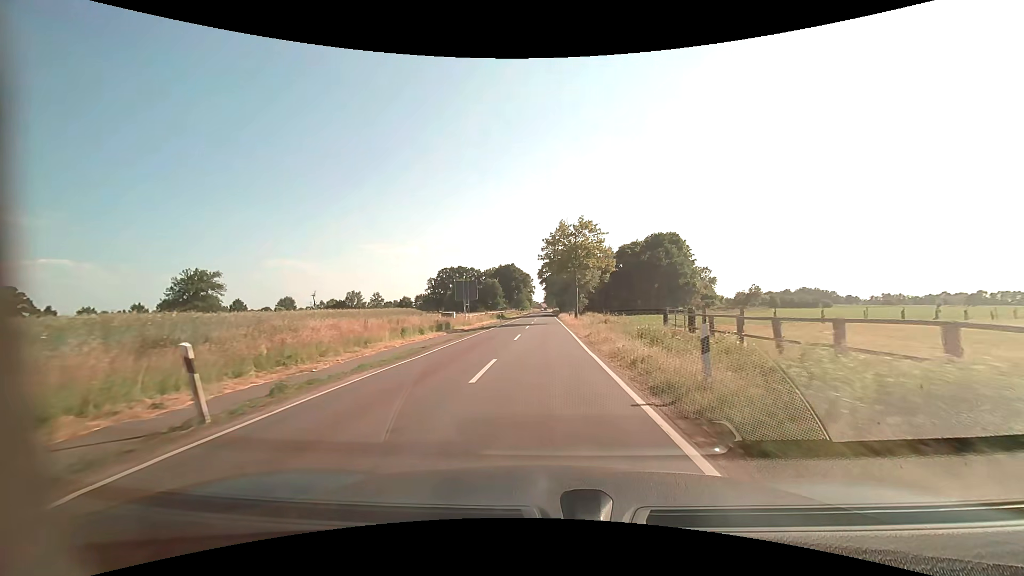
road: tertiary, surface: asphalt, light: Day
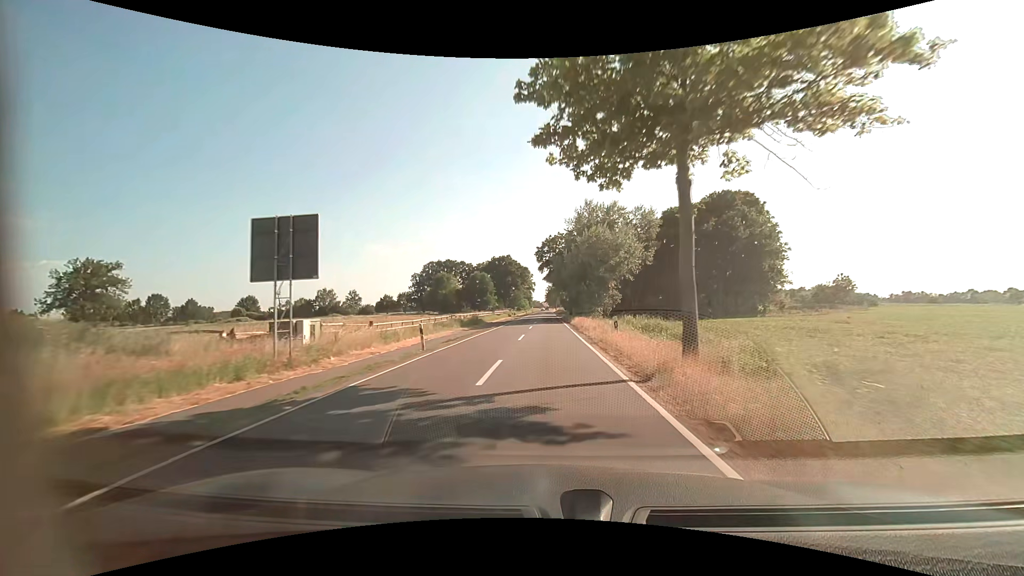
(0.0, +37.0) m; 0°
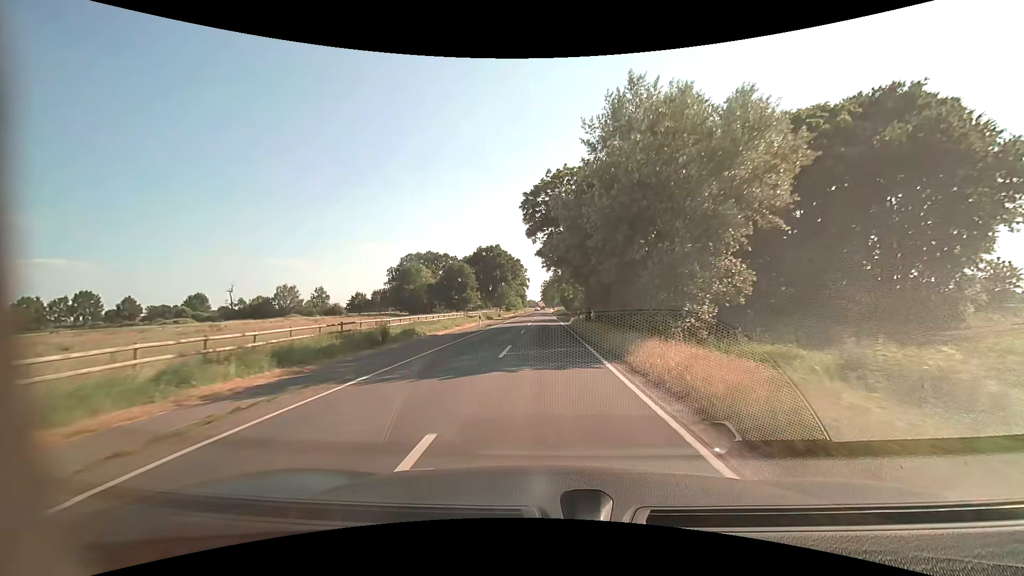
(+0.1, +32.0) m; 0°
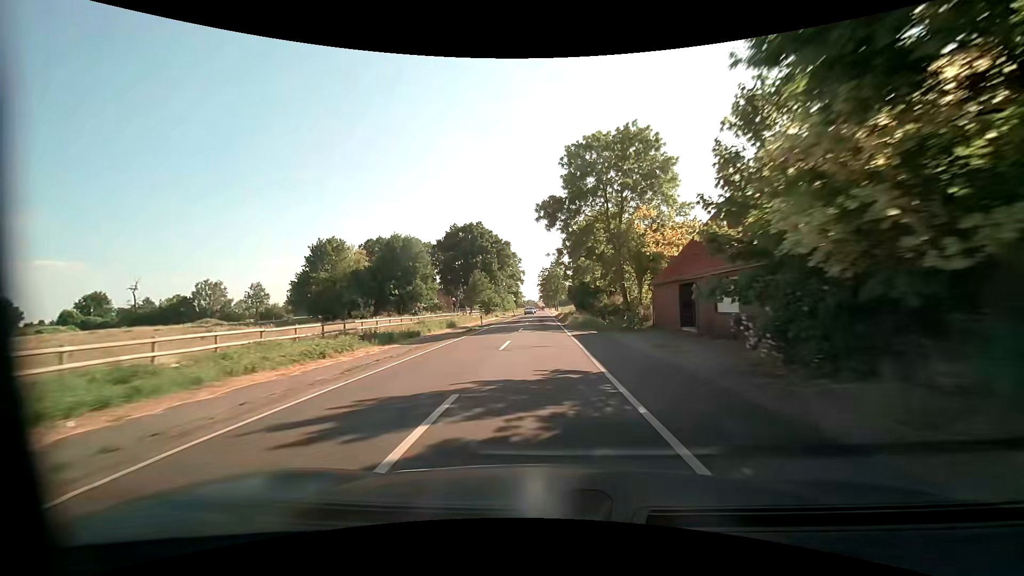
(+0.1, +46.5) m; 0°
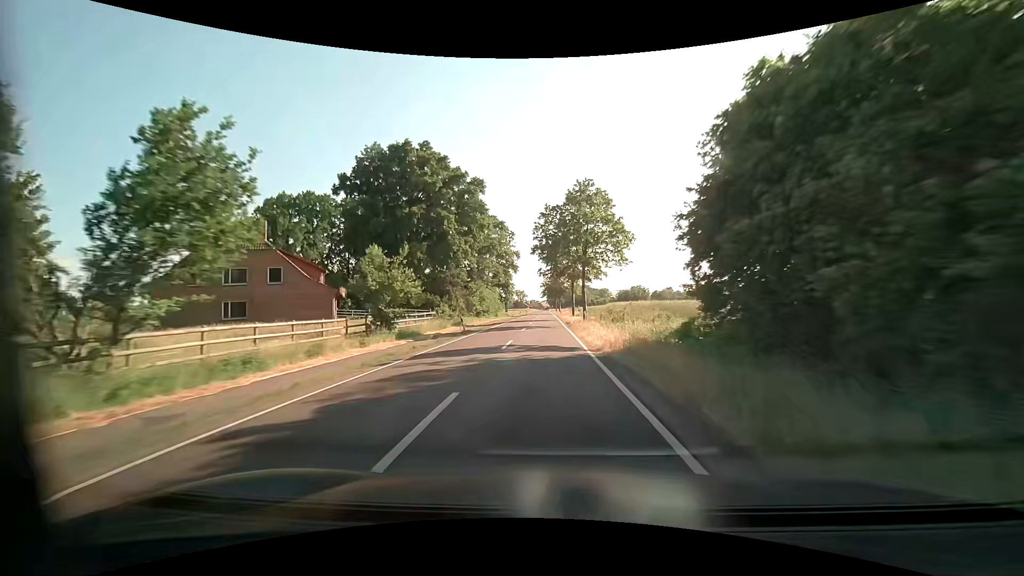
(-0.3, +60.9) m; -1°
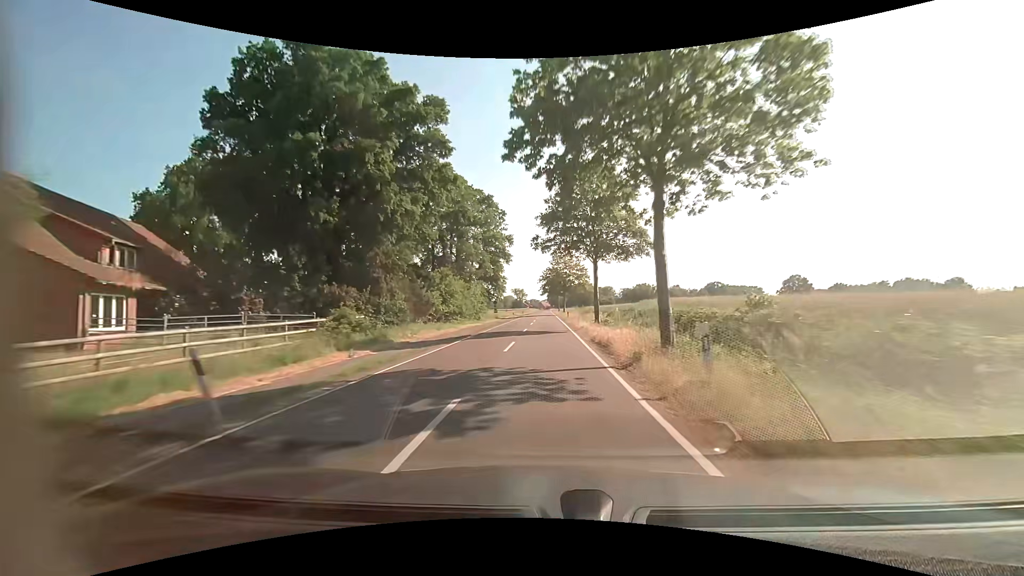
(+0.2, +24.8) m; +1°
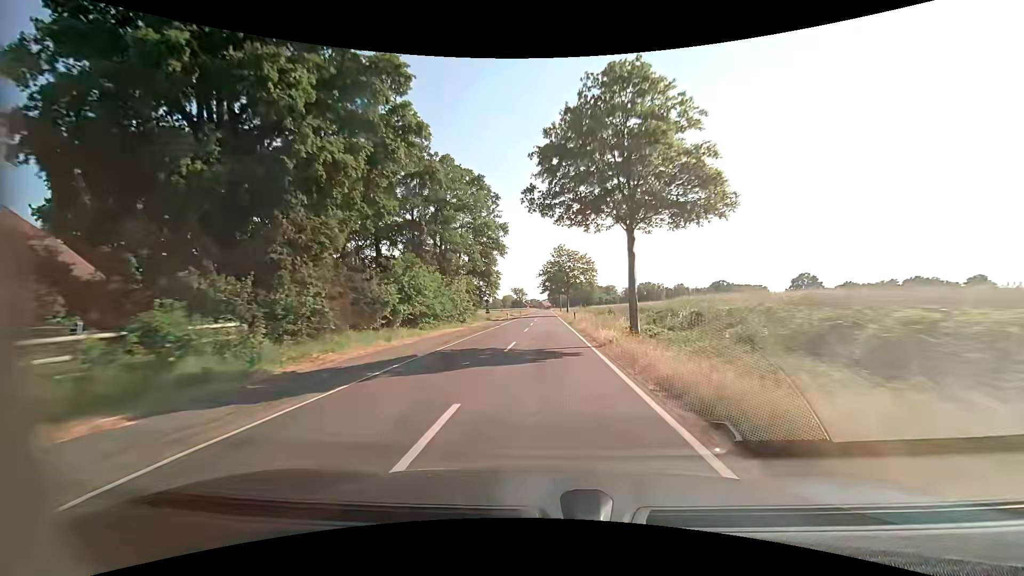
(-0.1, +12.5) m; -1°
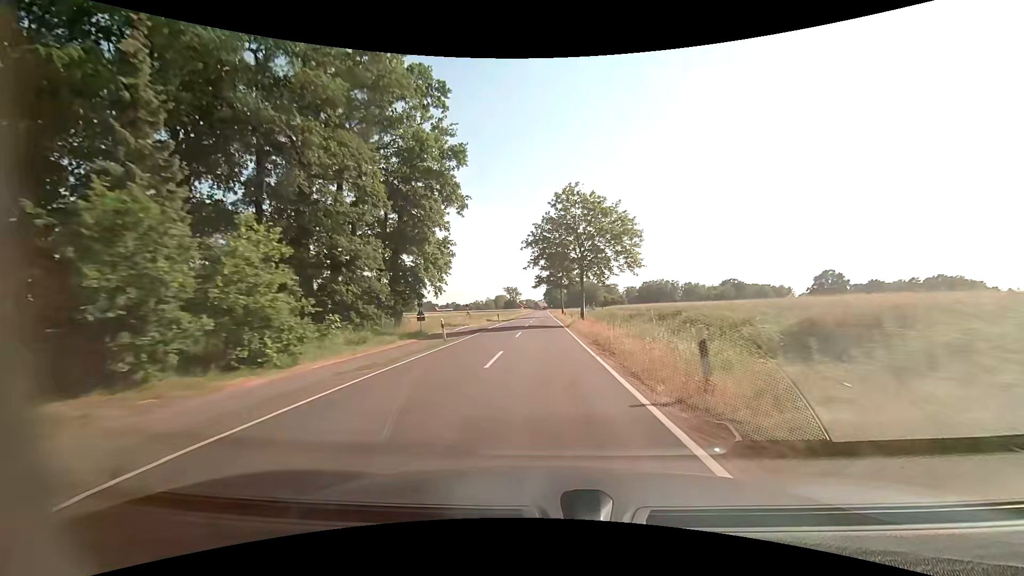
(+0.3, +37.6) m; +1°
(0, +10) (0, +20) (0, +30) (0, +40) (0, +50) (0, +60) (0, +70) (0, +80) (0, +90) (0, +100) m
